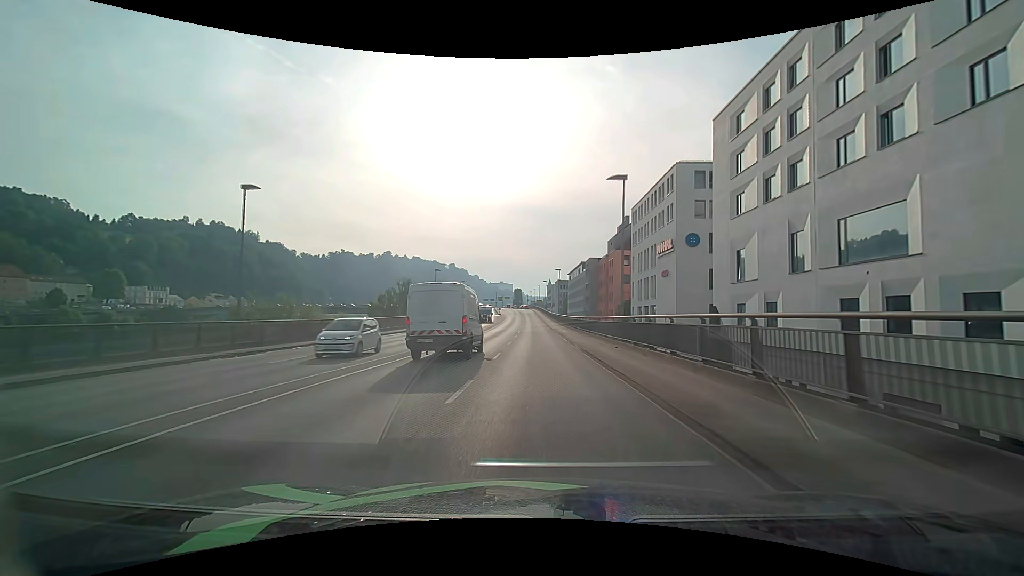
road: primary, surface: asphalt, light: Day
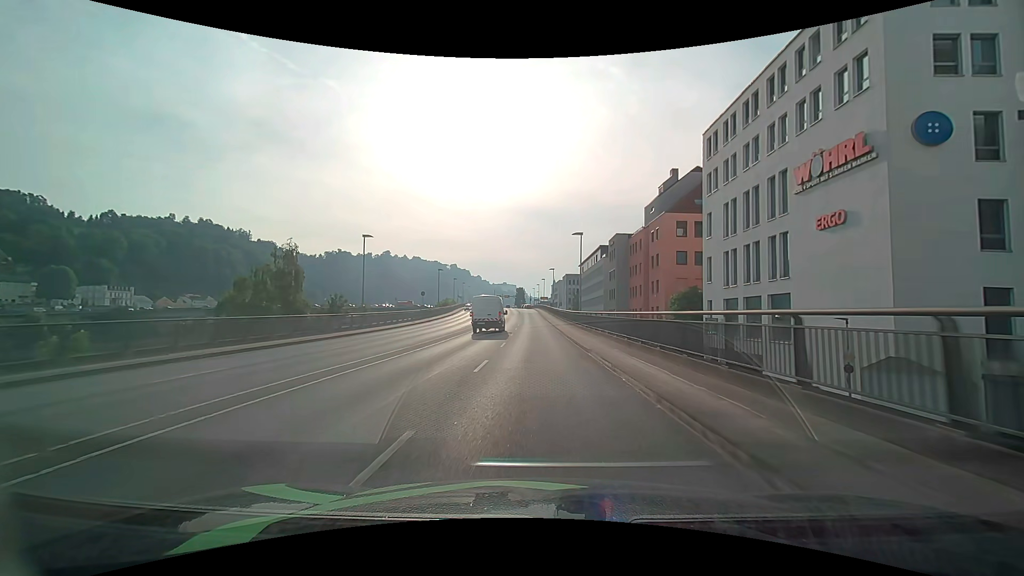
(0.0, +32.1) m; 0°
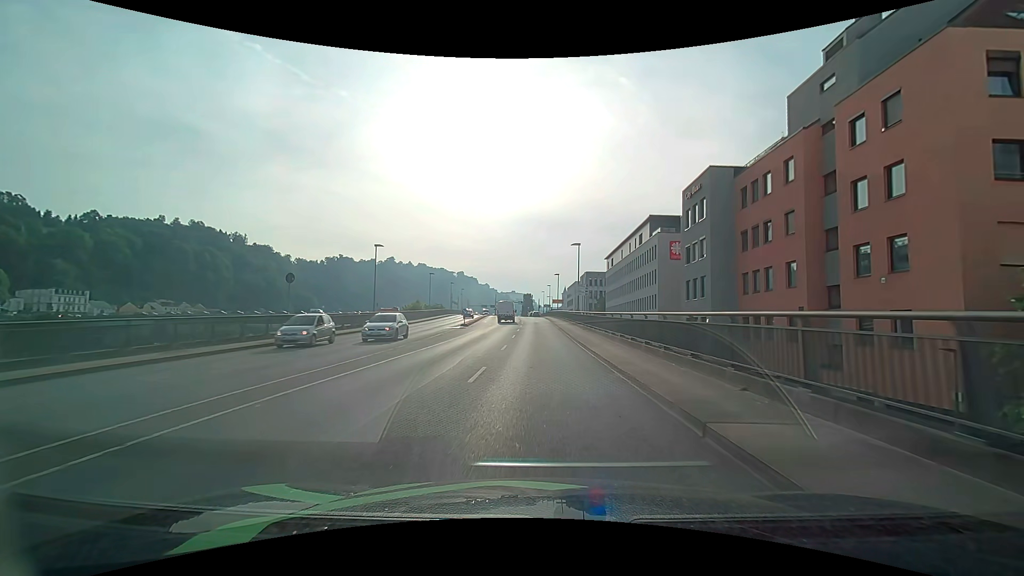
(-0.3, +37.9) m; -1°
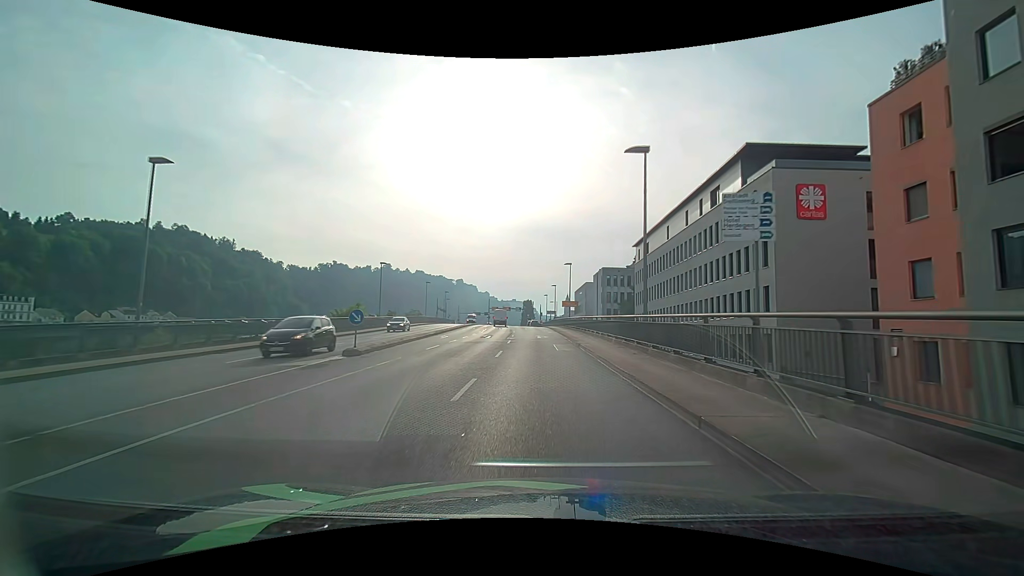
(-0.2, +29.1) m; 0°
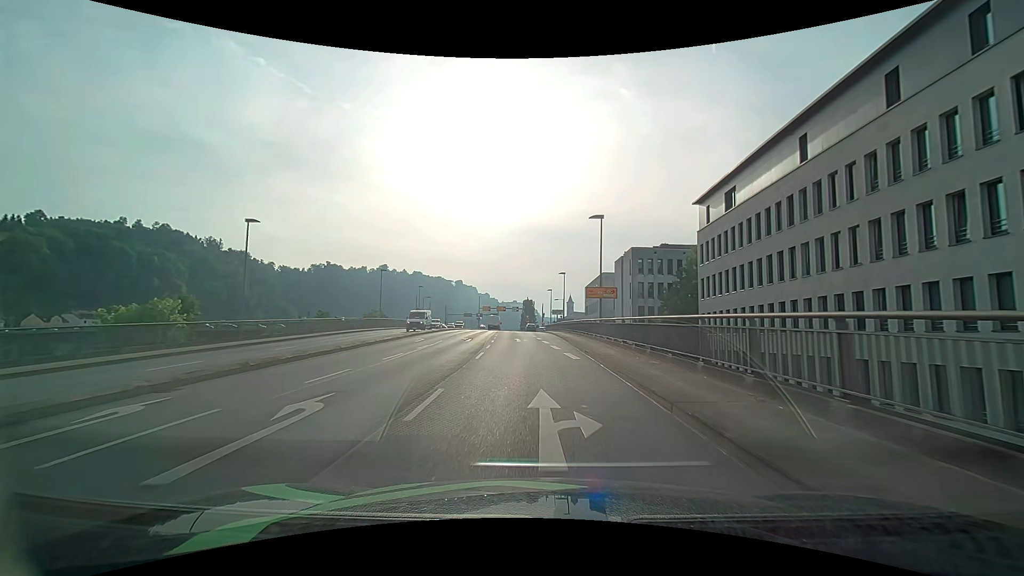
(+0.1, +28.5) m; 0°
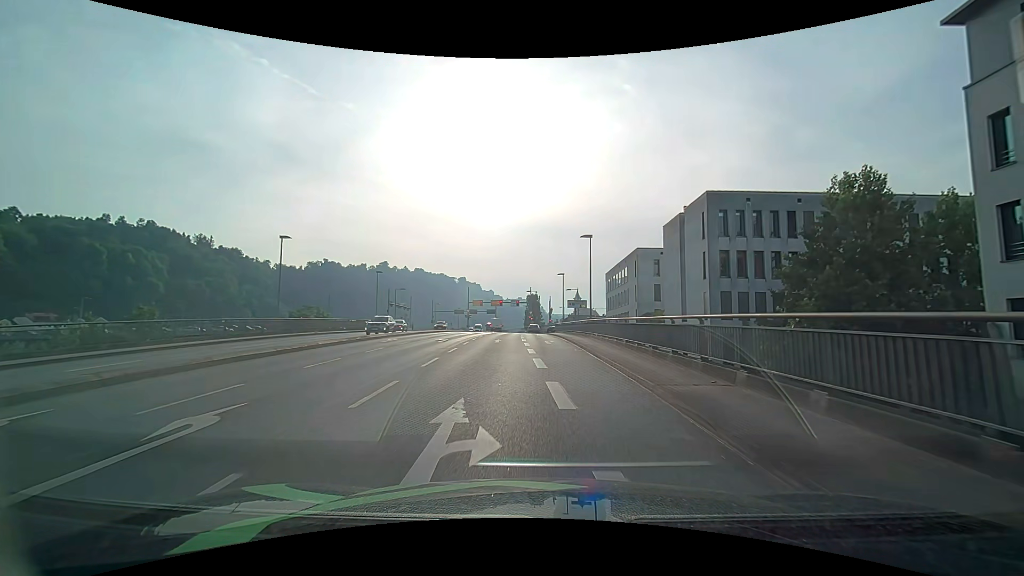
(0.0, +27.8) m; 0°
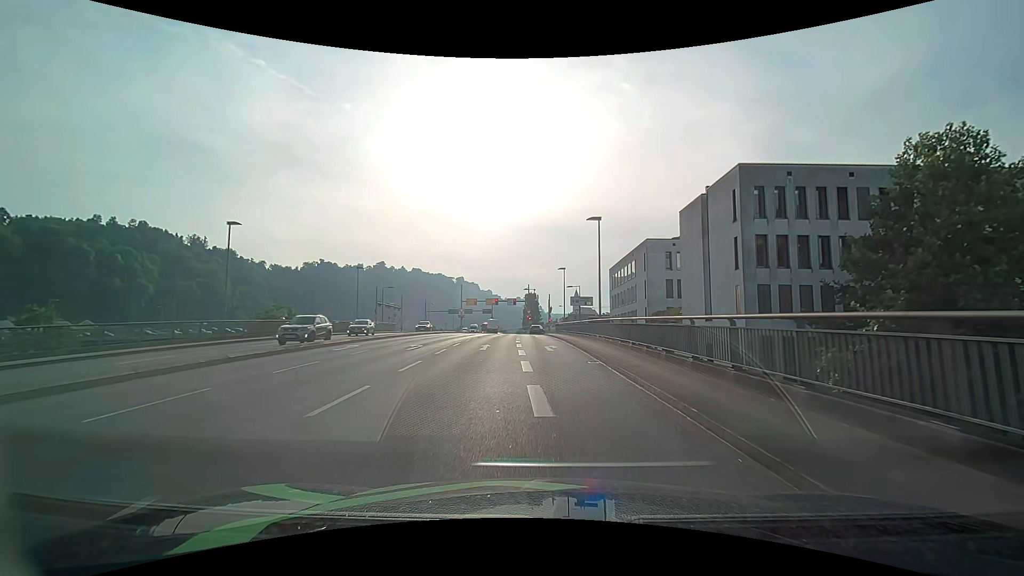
(0.0, +6.6) m; 0°
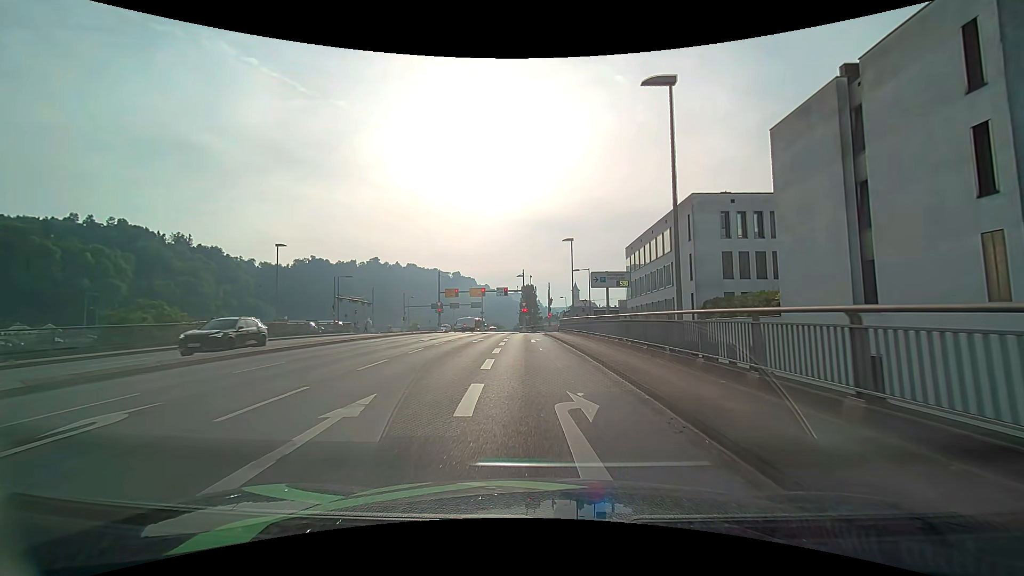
(+0.1, +17.9) m; 0°
